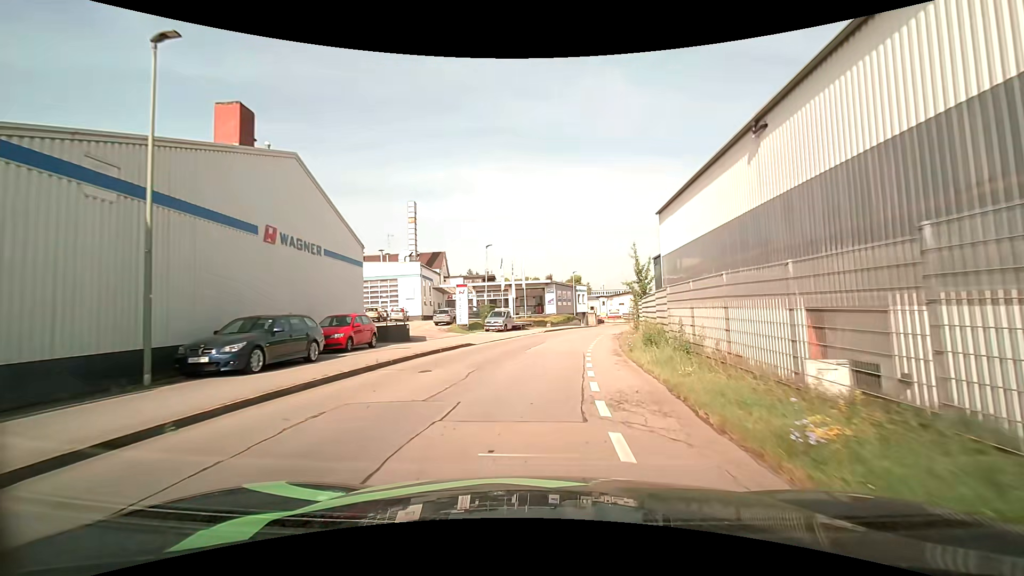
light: Day
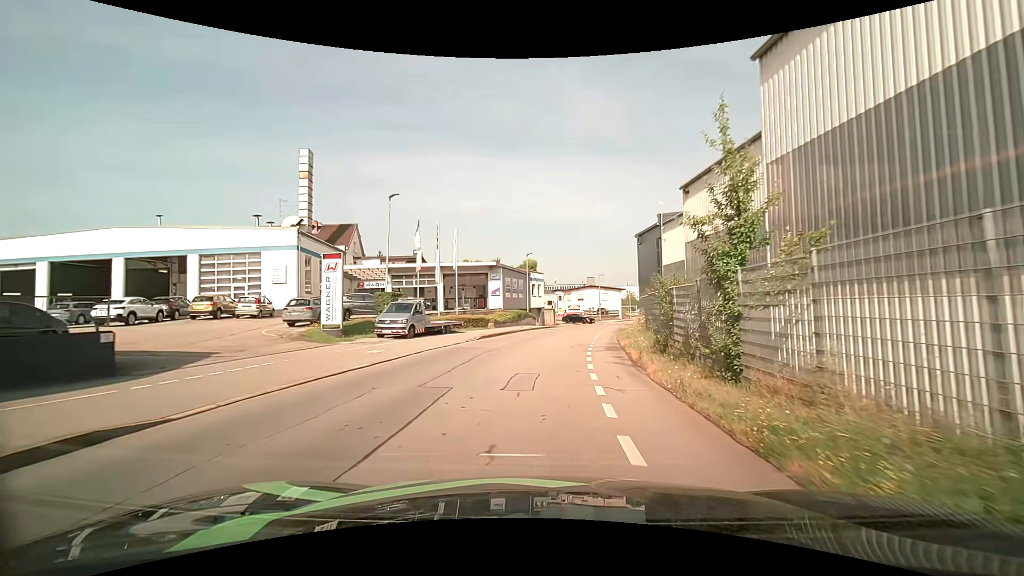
(+0.4, +18.4) m; +4°
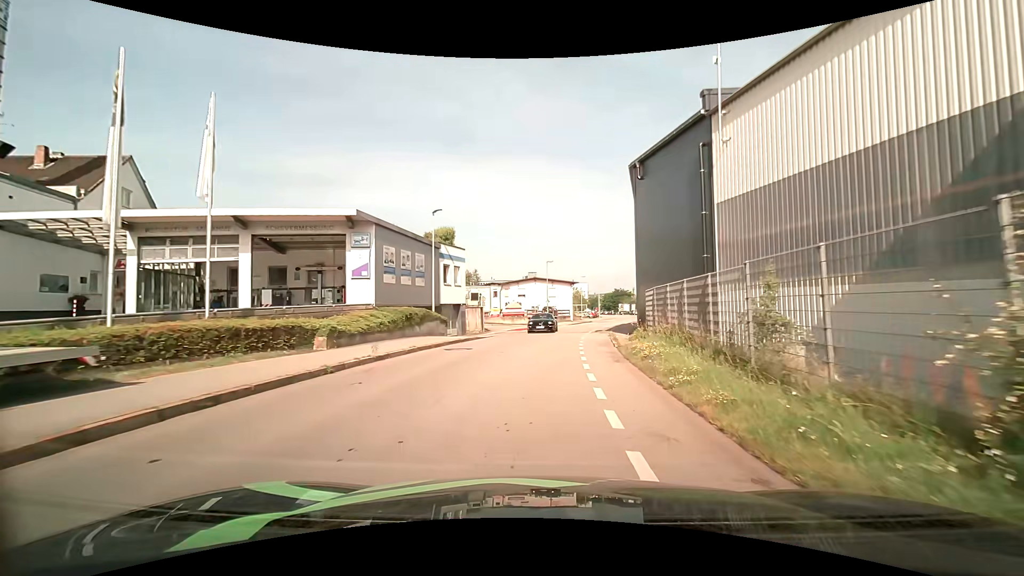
(+1.6, +23.0) m; +7°
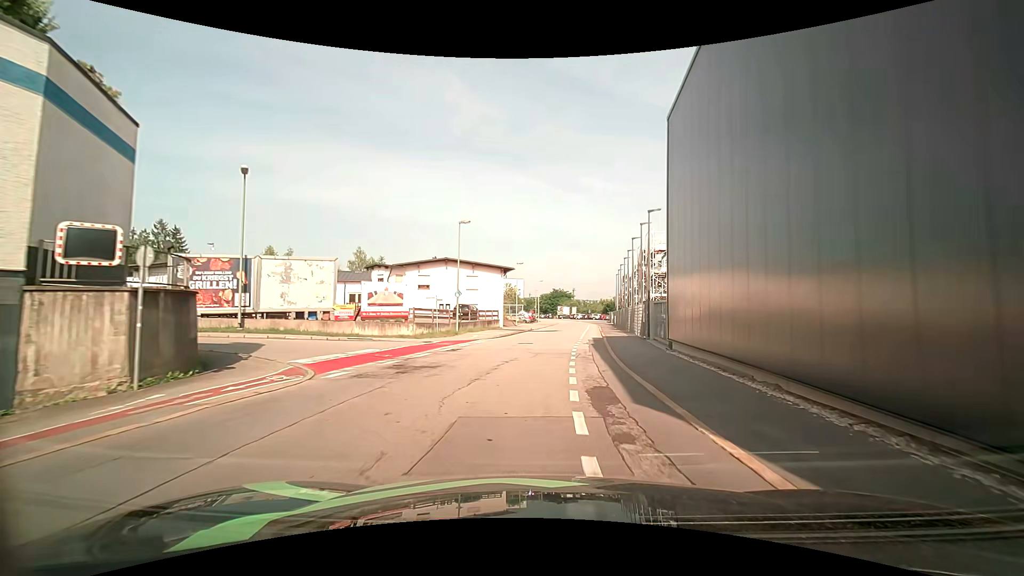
(+2.0, +28.5) m; +10°
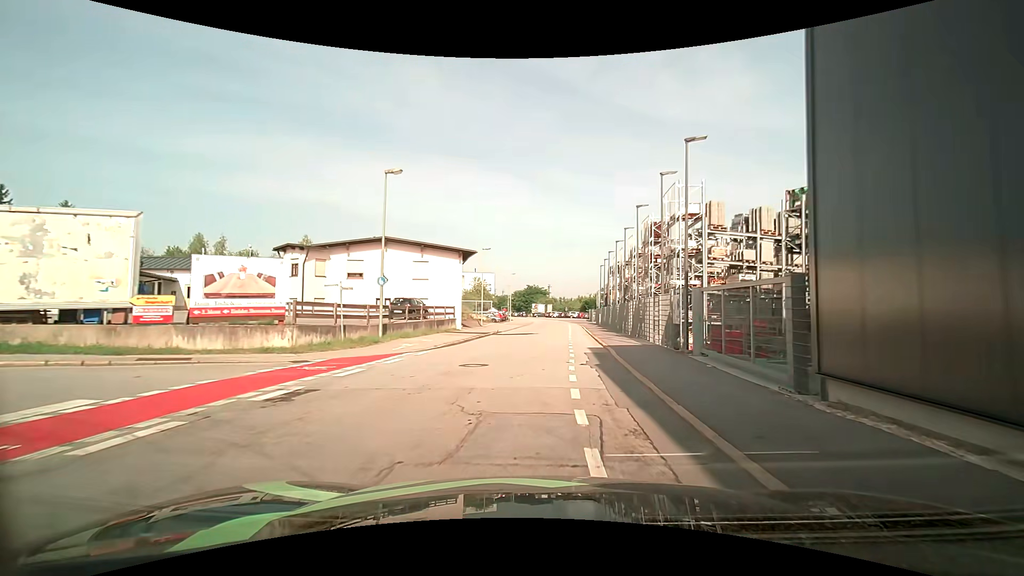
(+0.1, +12.0) m; +1°
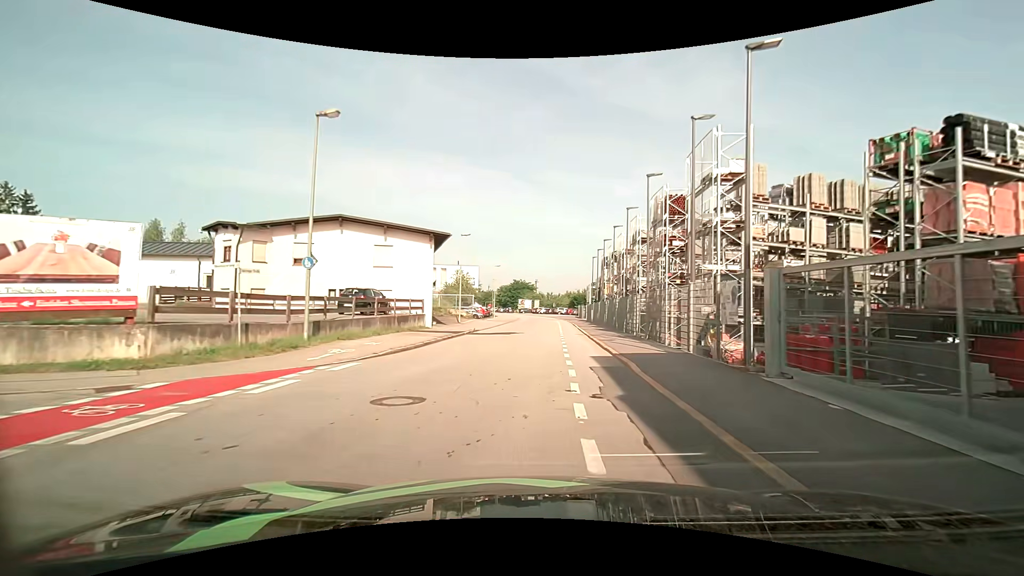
(+0.1, +6.1) m; +1°
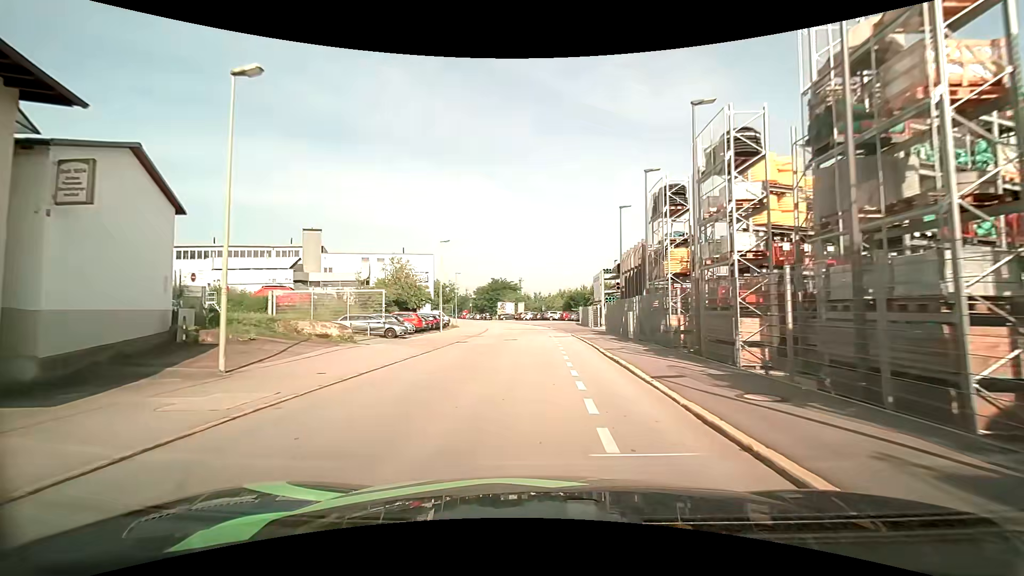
(+1.1, +31.4) m; +2°
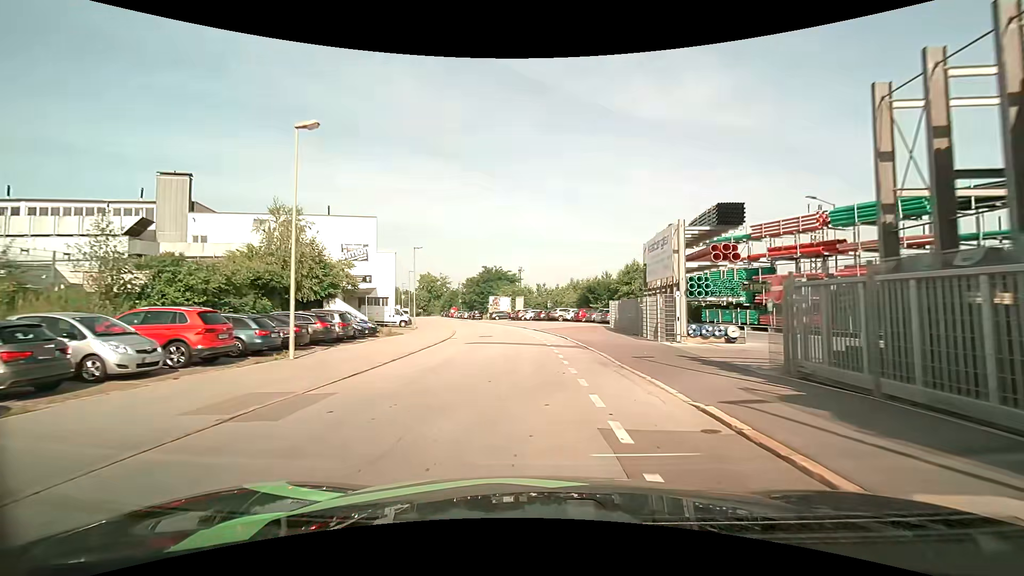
(+0.1, +26.2) m; -1°
(0, +10) (0, +20) (-1, +30) (-2, +40) (-4, +50) (-6, +60) (-8, +69) (-11, +79) (-14, +88) (-16, +98) m
